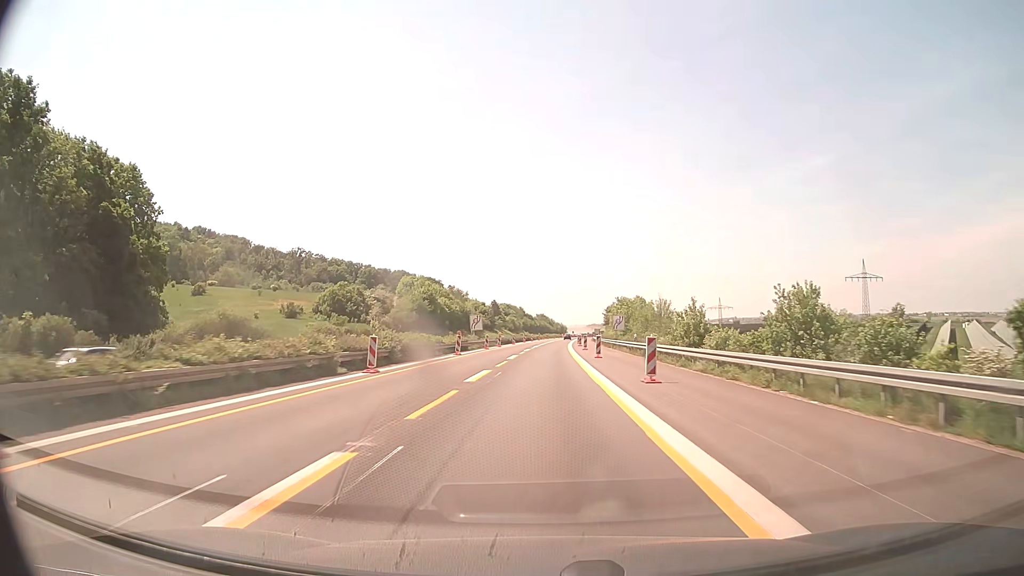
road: motorway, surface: concrete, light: Day
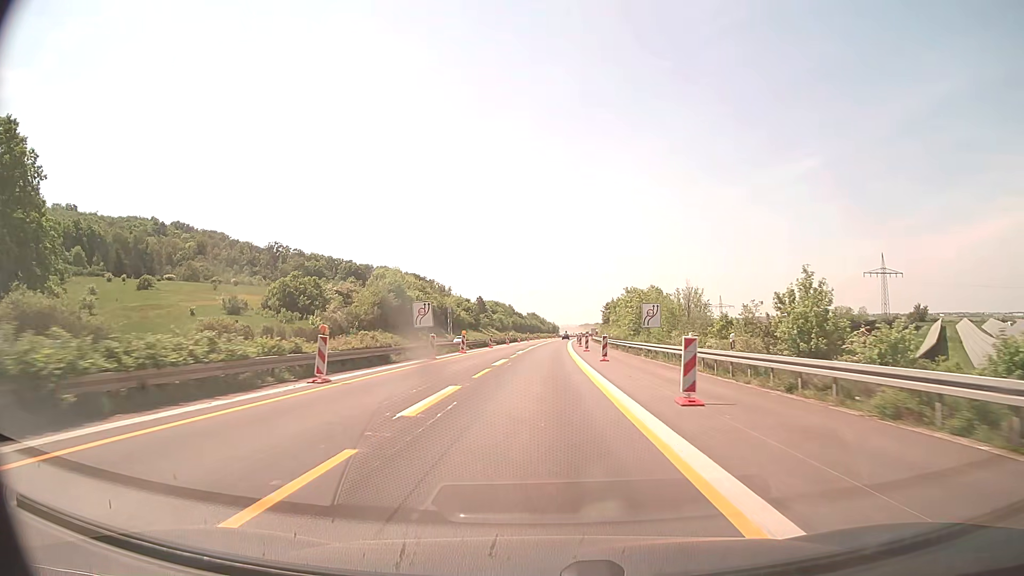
(+0.2, +26.1) m; +1°
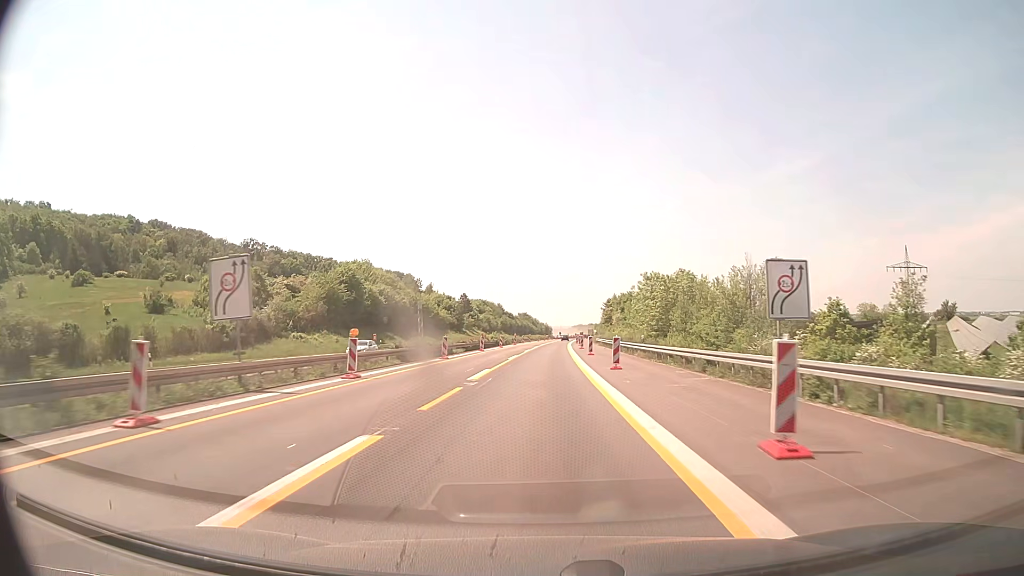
(+0.2, +26.1) m; +1°
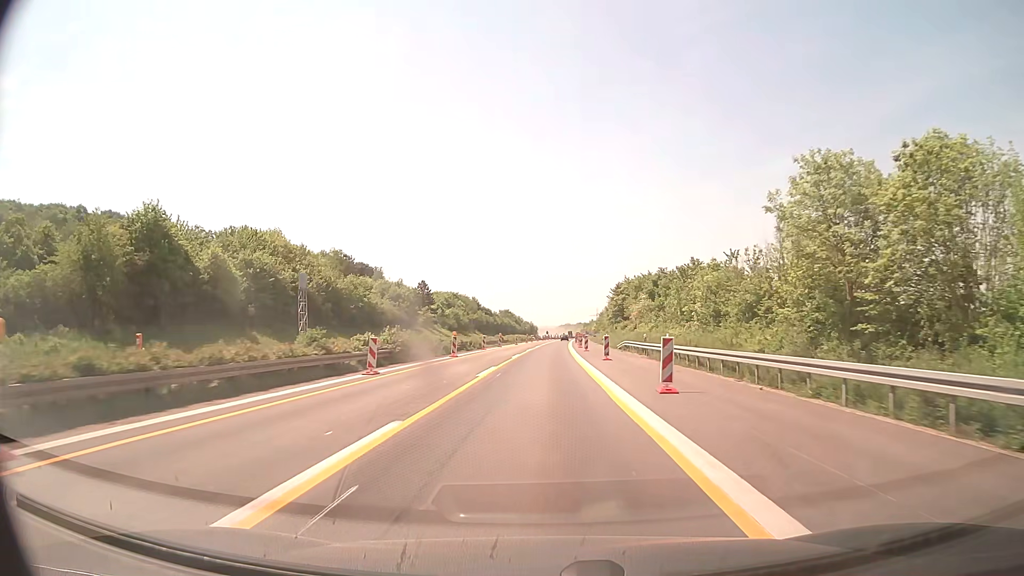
(+0.5, +52.3) m; +1°
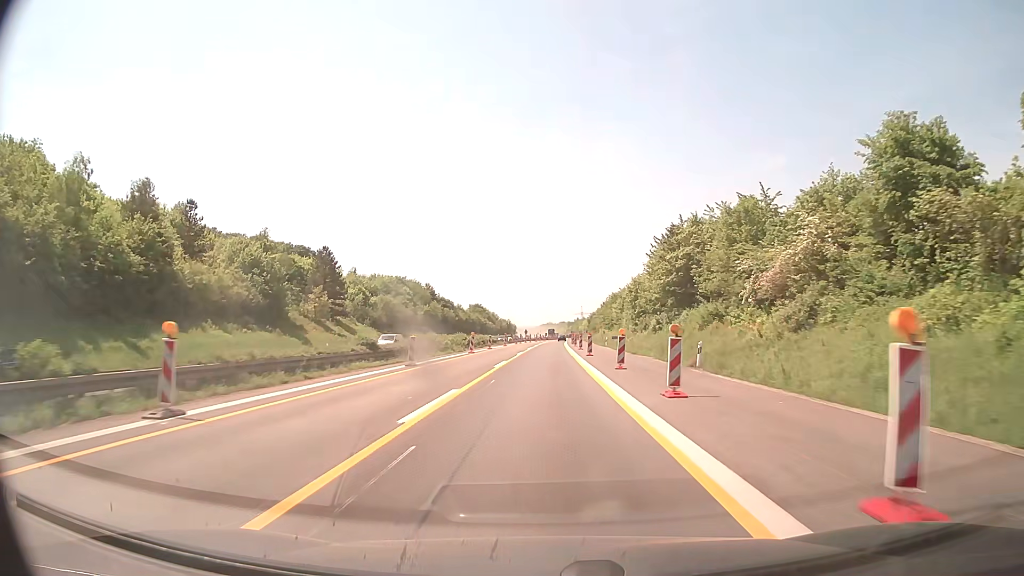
(+0.9, +65.4) m; +2°
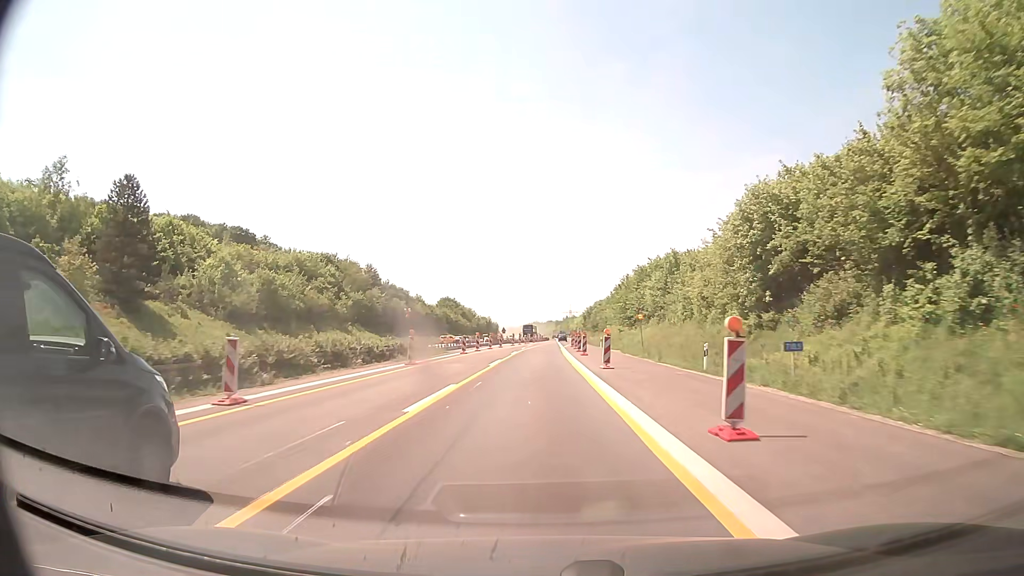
(+0.5, +52.2) m; +1°
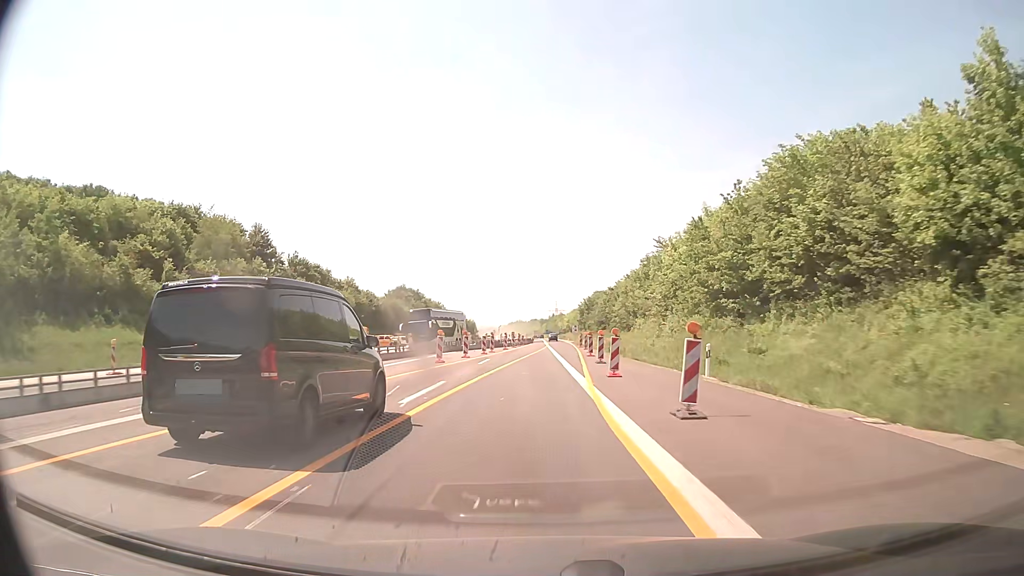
(+0.4, +52.3) m; +1°
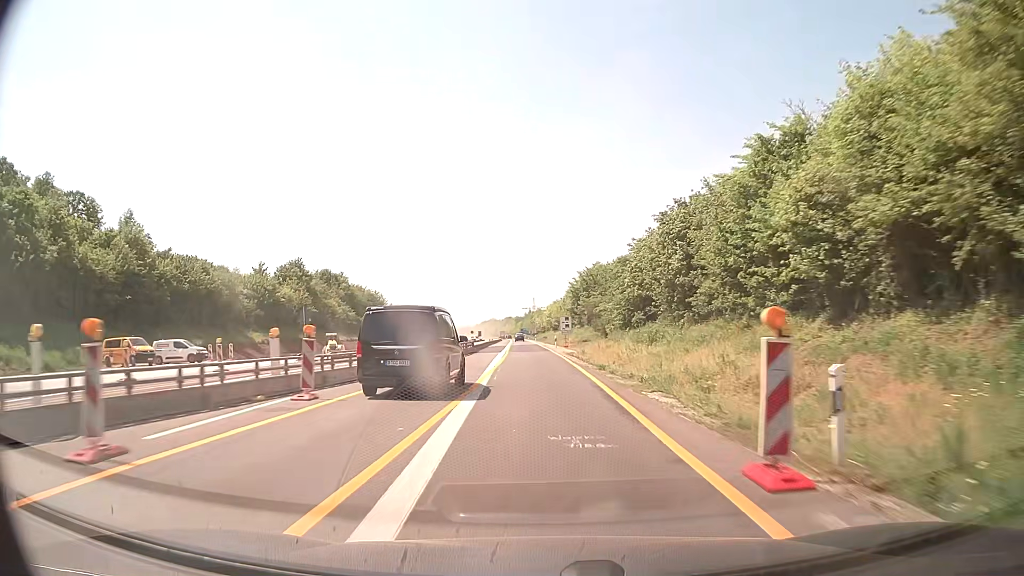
(+1.5, +65.4) m; +2°
(0, +10) (0, +20) (0, +30) (0, +40) (-1, +50) (-1, +60) (-2, +70) (-2, +80) (-3, +90) (-3, +100) m
